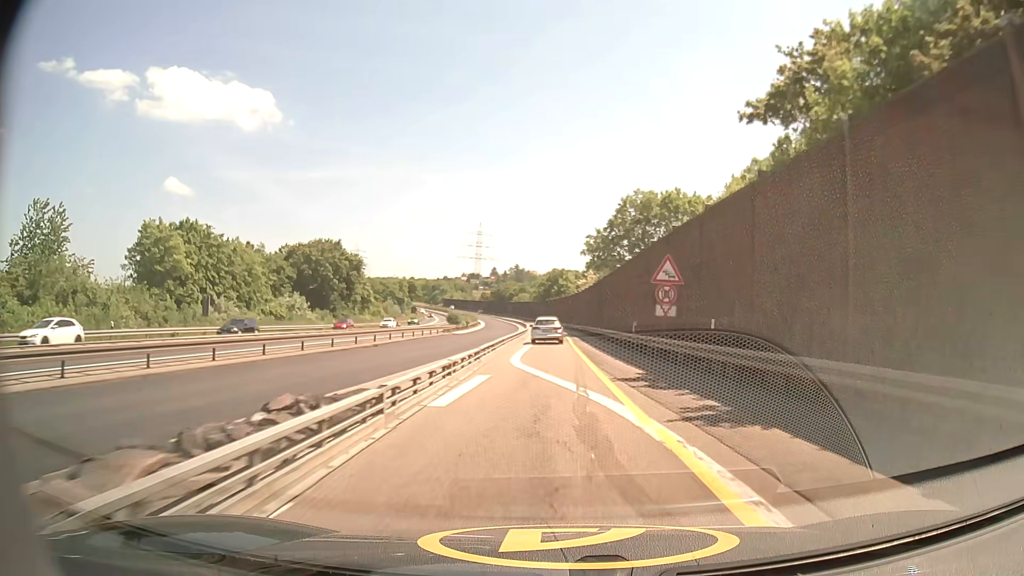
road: motorway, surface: asphalt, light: Day
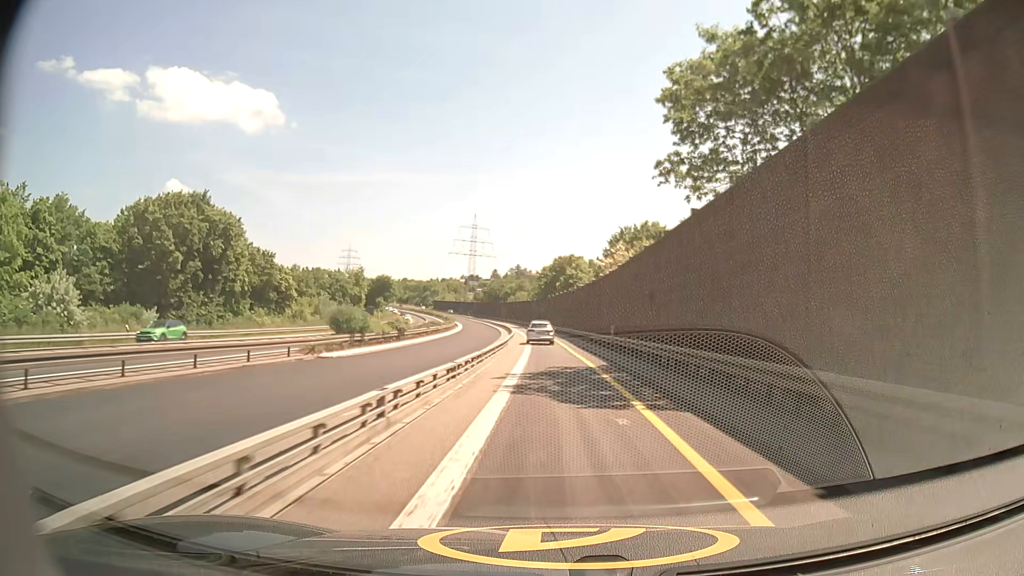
(0.0, +42.5) m; 0°
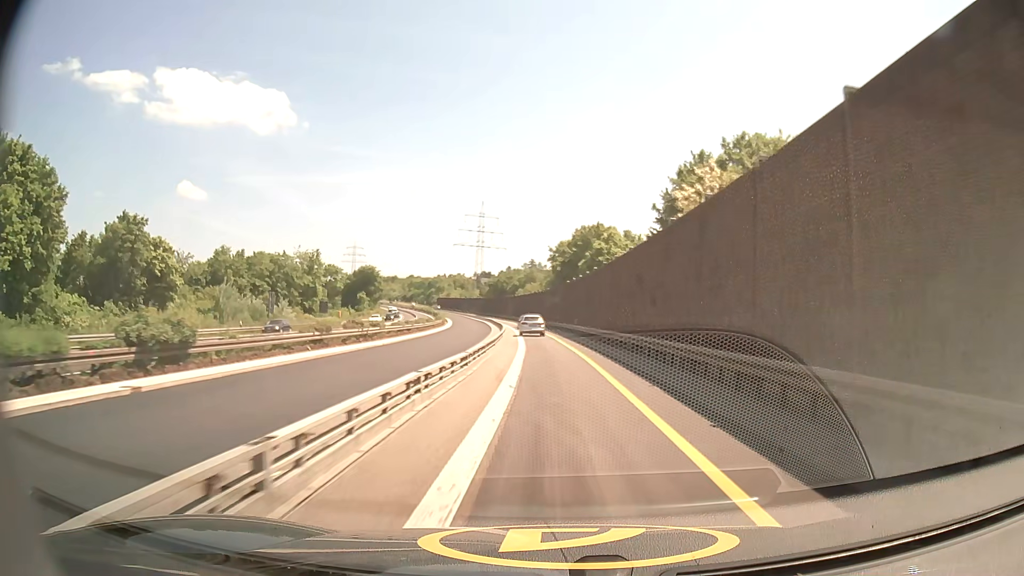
(-0.4, +33.7) m; -1°
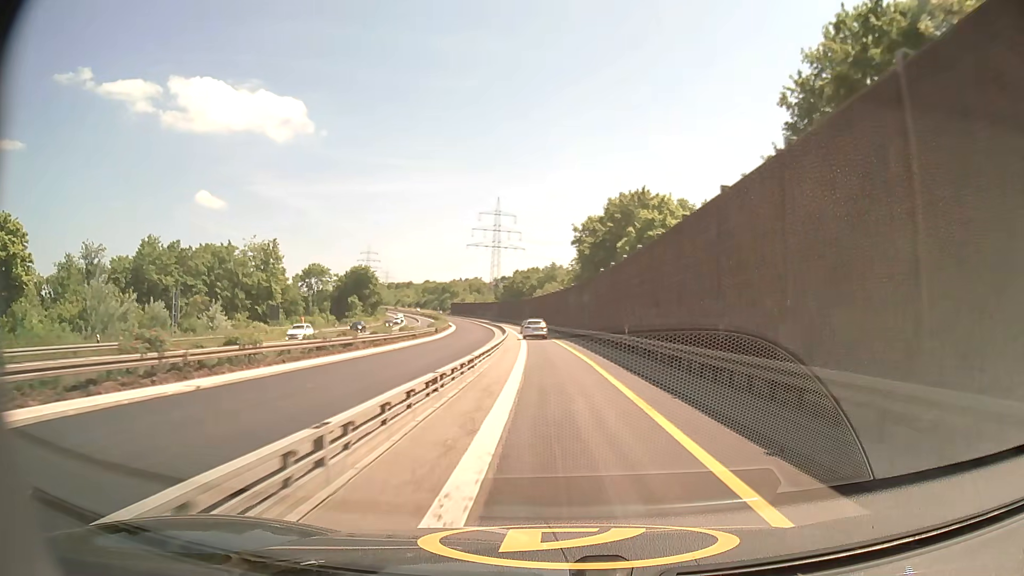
(-0.3, +23.2) m; -2°
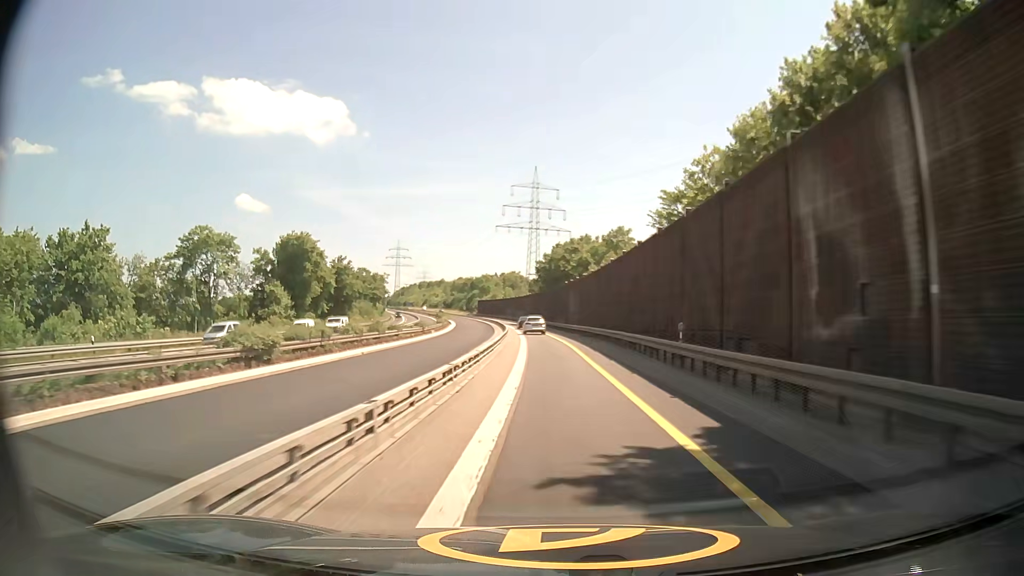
(-2.0, +58.5) m; -4°
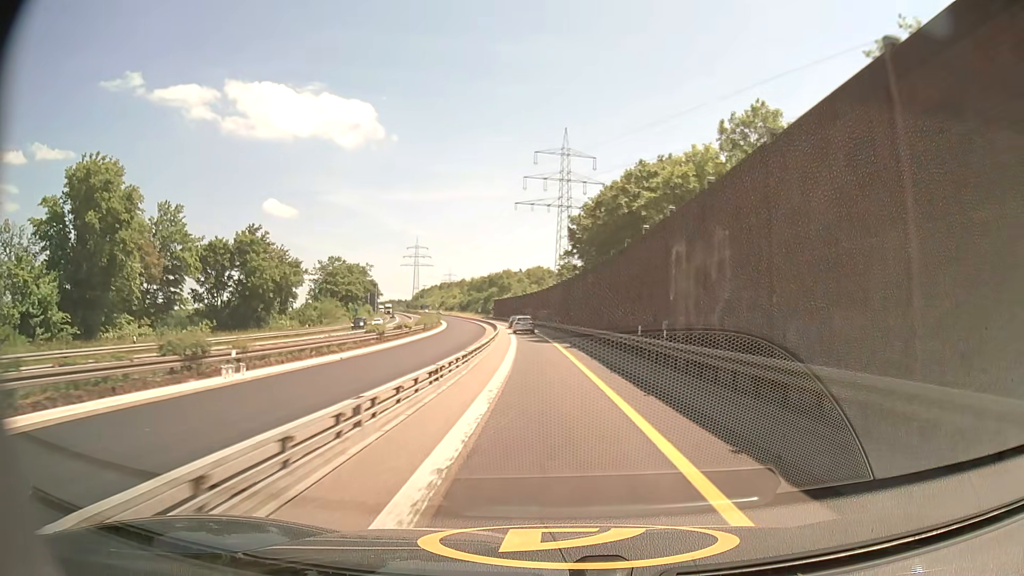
(-1.0, +47.8) m; -3°
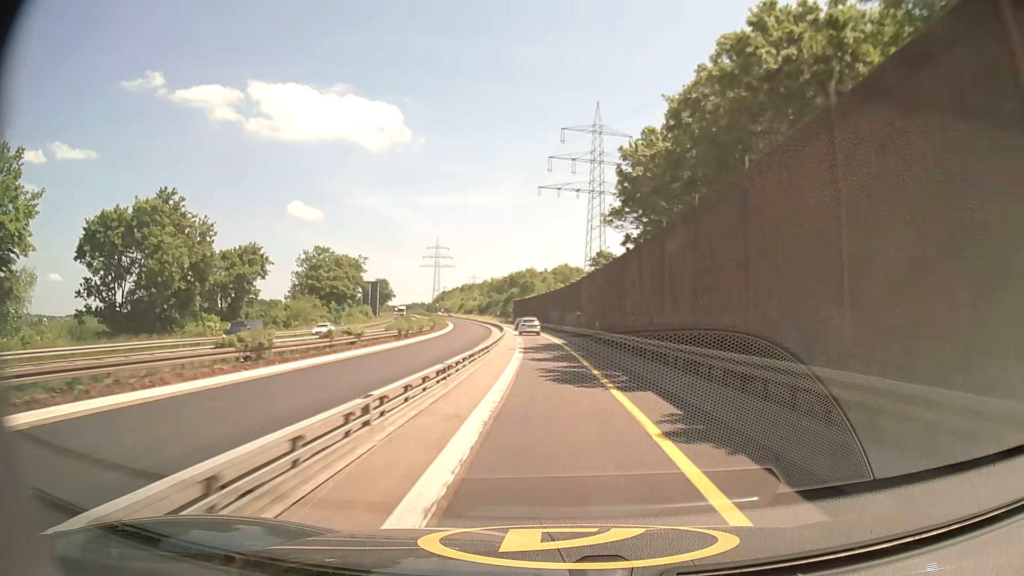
(-0.6, +24.1) m; -2°
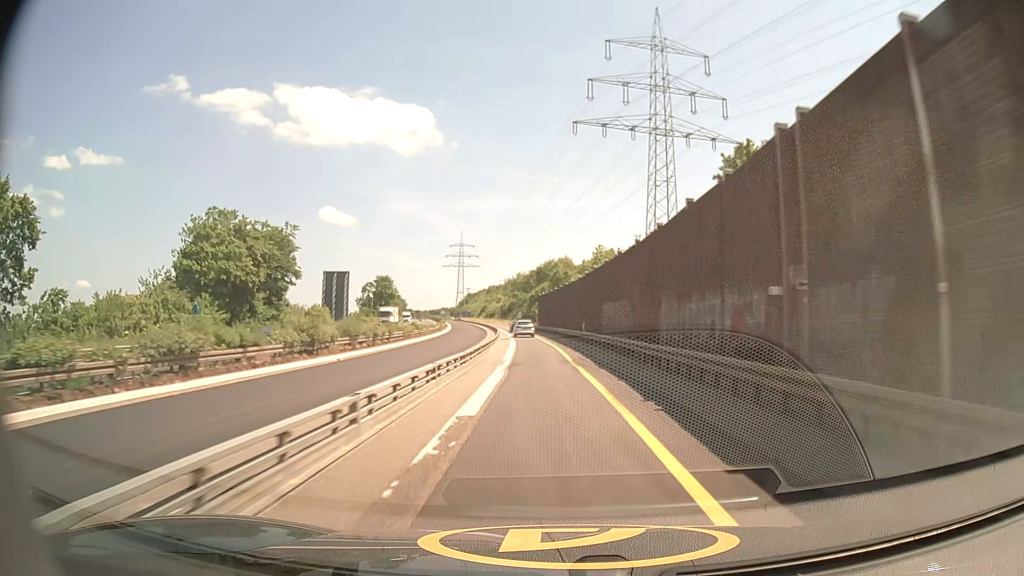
(-1.3, +48.1) m; -3°
(0, +10) (0, +20) (-1, +30) (-1, +40) (-2, +50) (-3, +60) (-4, +70) (-4, +80) (-5, +90) (-7, +100) m
